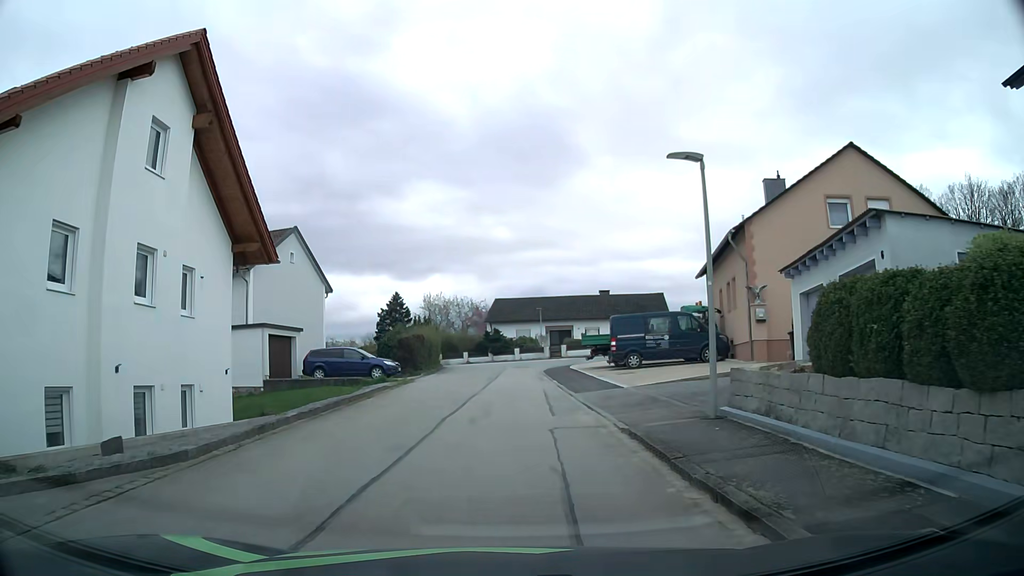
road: residential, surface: asphalt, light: Day
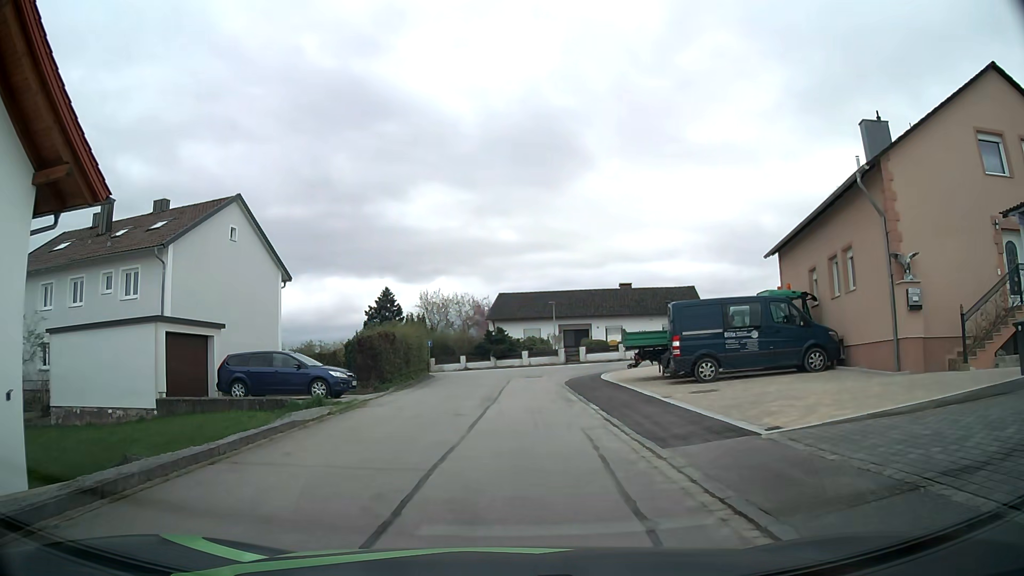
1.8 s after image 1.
(+0.1, +10.1) m; +1°
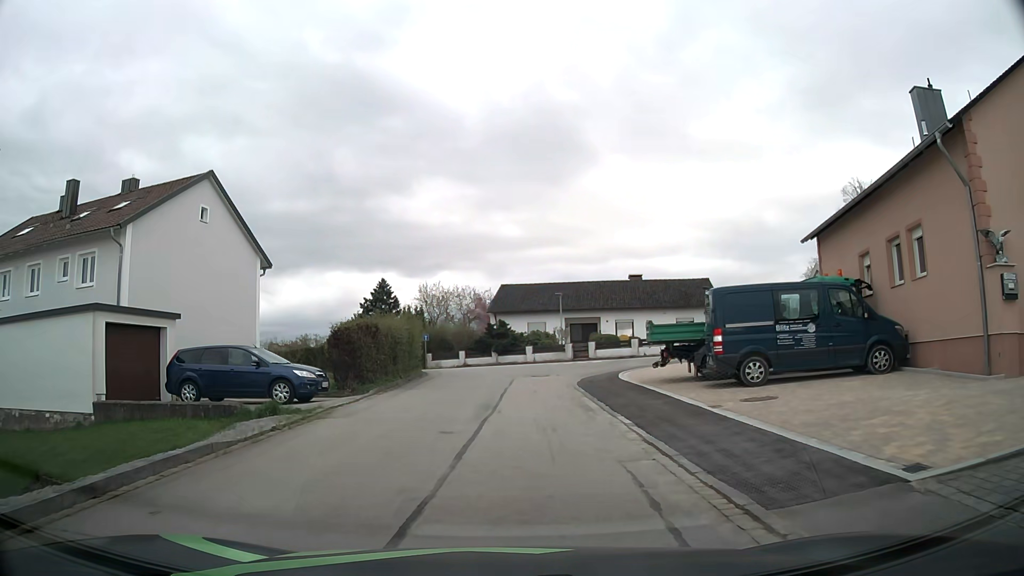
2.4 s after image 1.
(0.0, +3.6) m; -1°
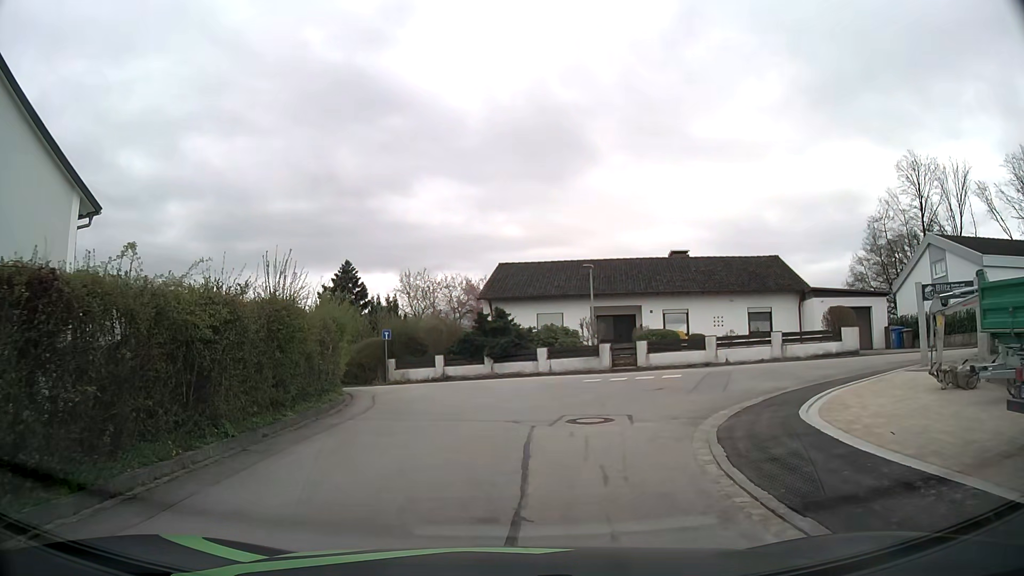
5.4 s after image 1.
(-0.1, +15.0) m; 0°
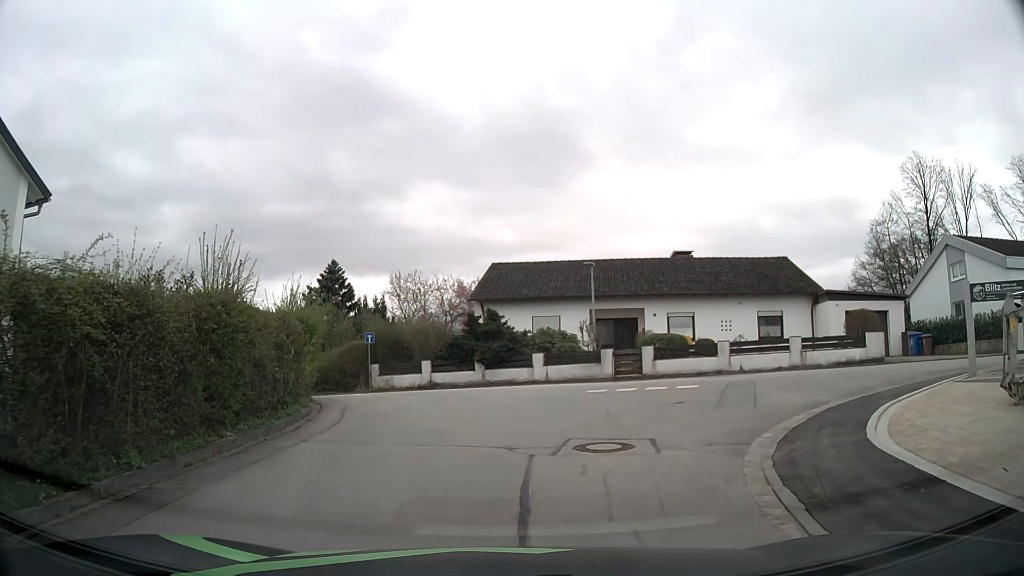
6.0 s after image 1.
(0.0, +2.3) m; 0°
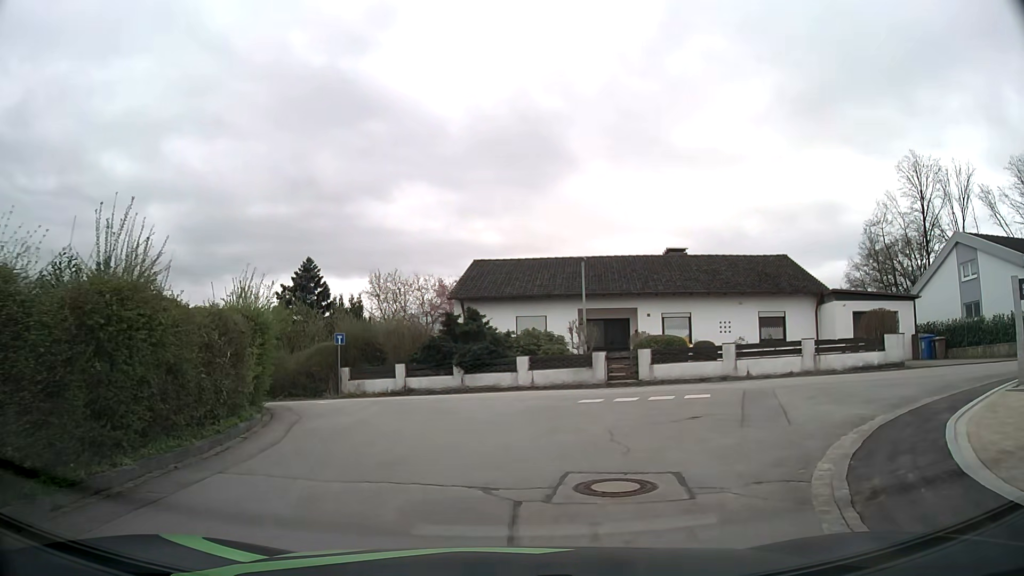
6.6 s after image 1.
(0.0, +2.3) m; +2°
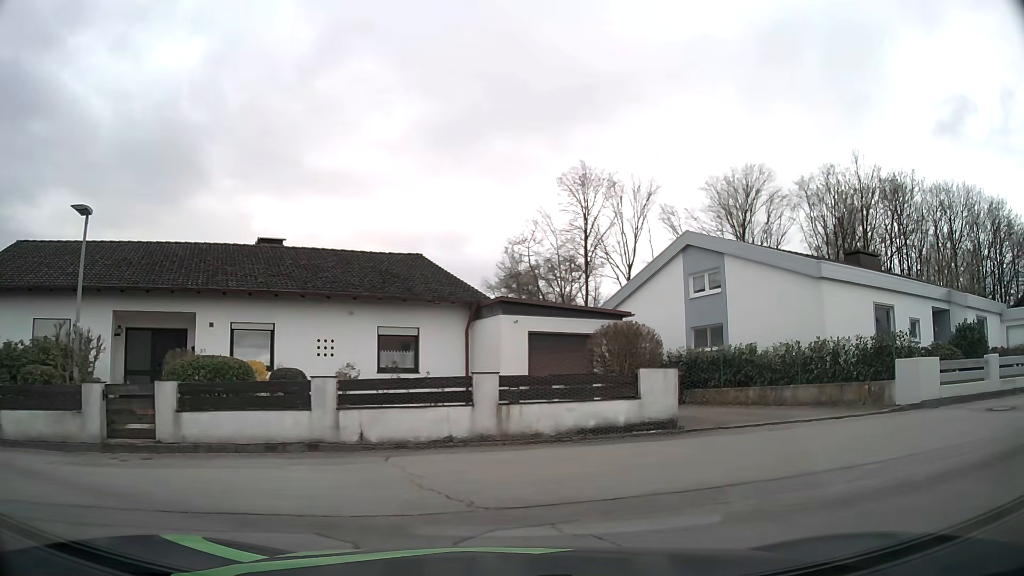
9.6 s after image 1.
(+2.2, +10.0) m; +31°
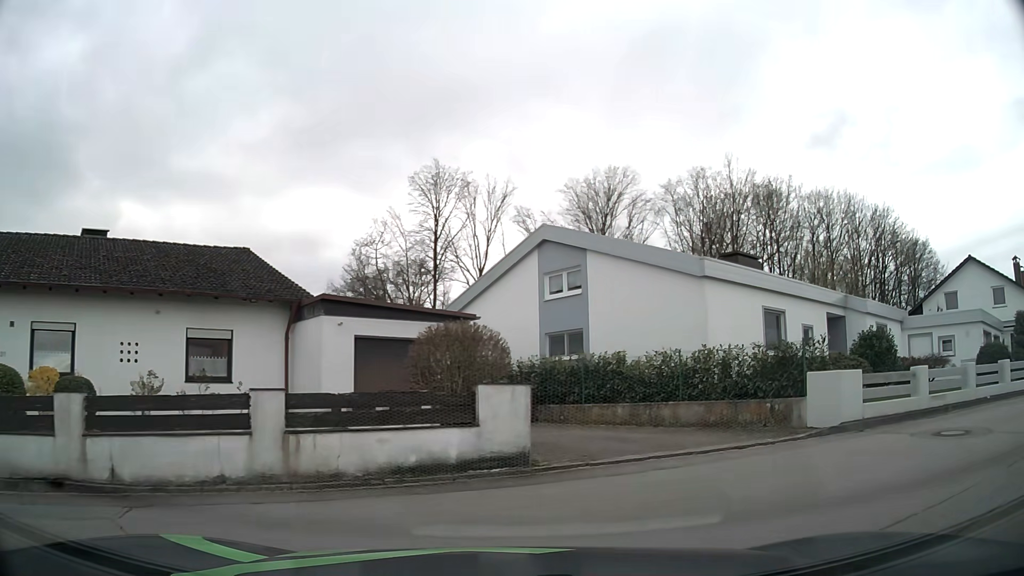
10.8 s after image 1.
(+0.4, +2.9) m; +13°
